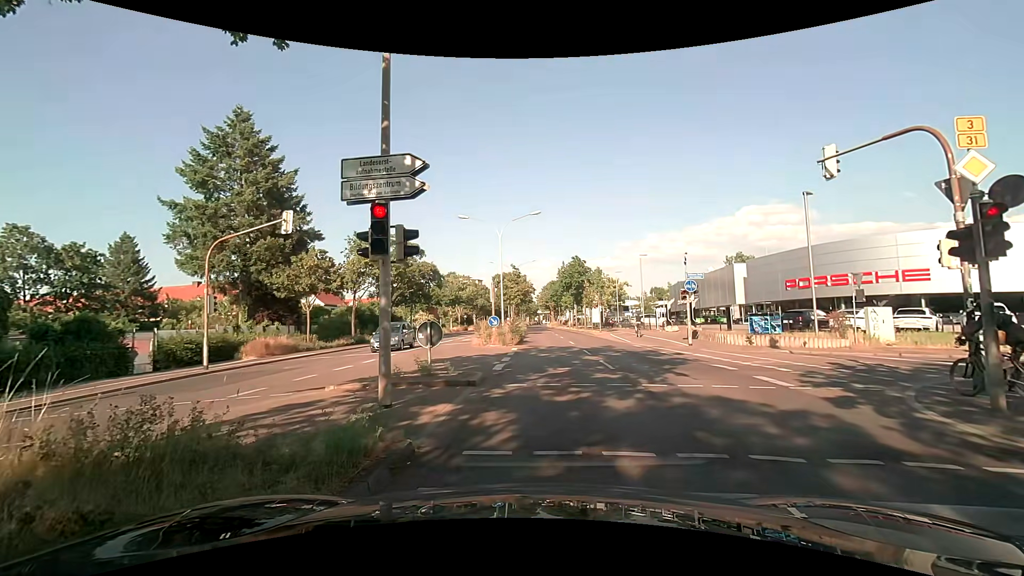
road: primary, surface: asphalt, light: Day
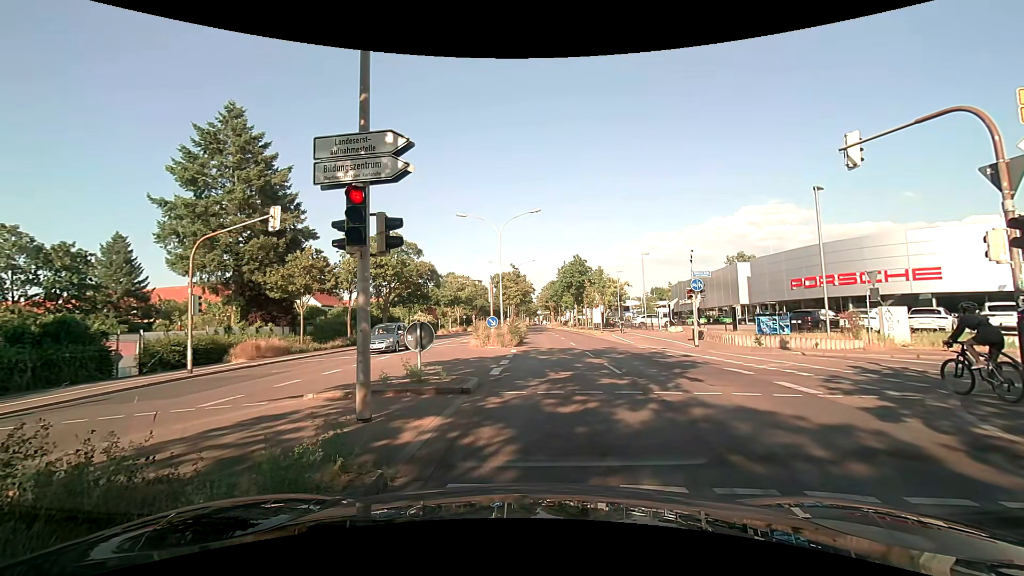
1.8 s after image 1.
(0.0, +1.0) m; 0°
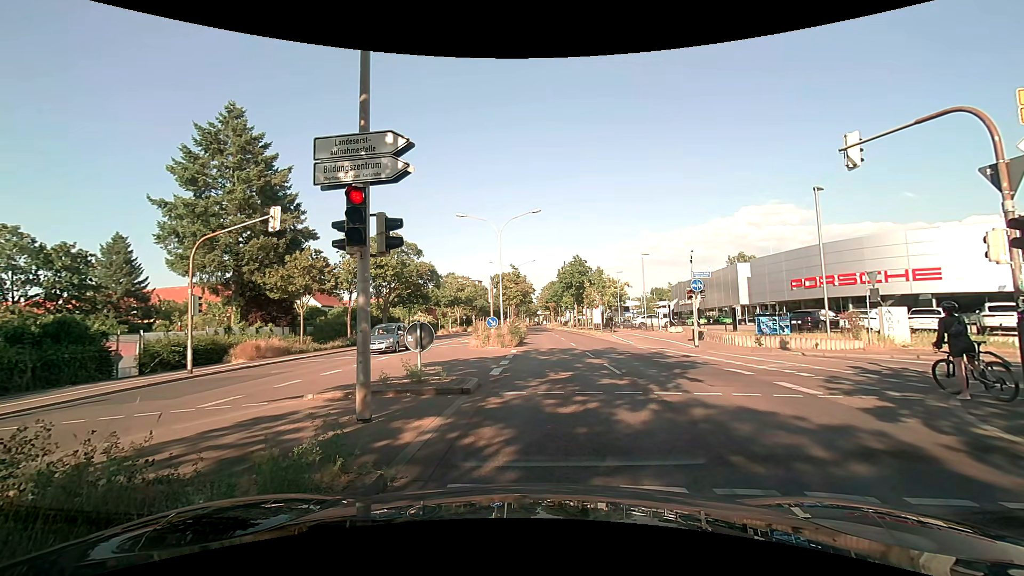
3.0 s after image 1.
(0.0, 0.0) m; 0°
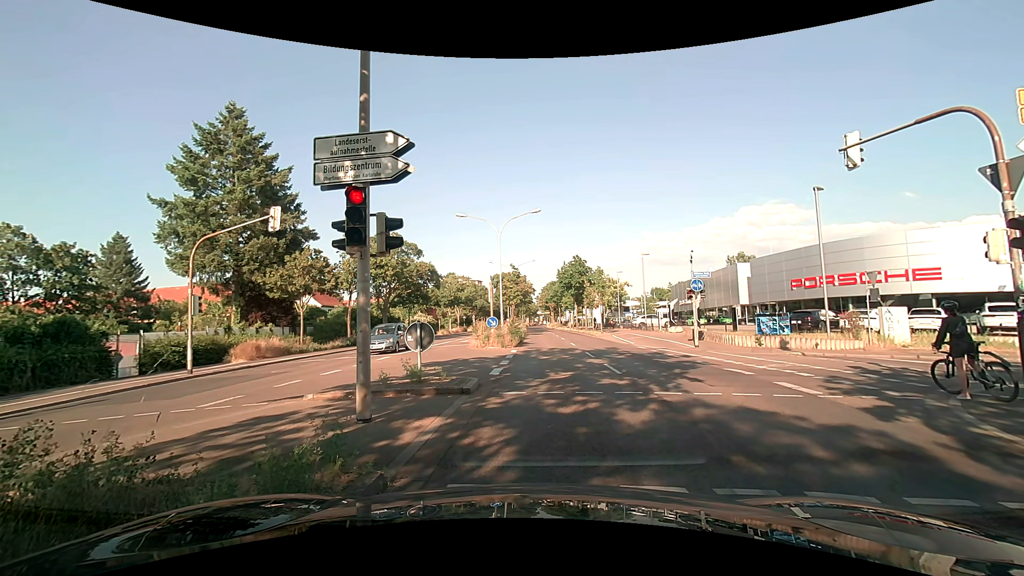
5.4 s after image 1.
(0.0, 0.0) m; 0°
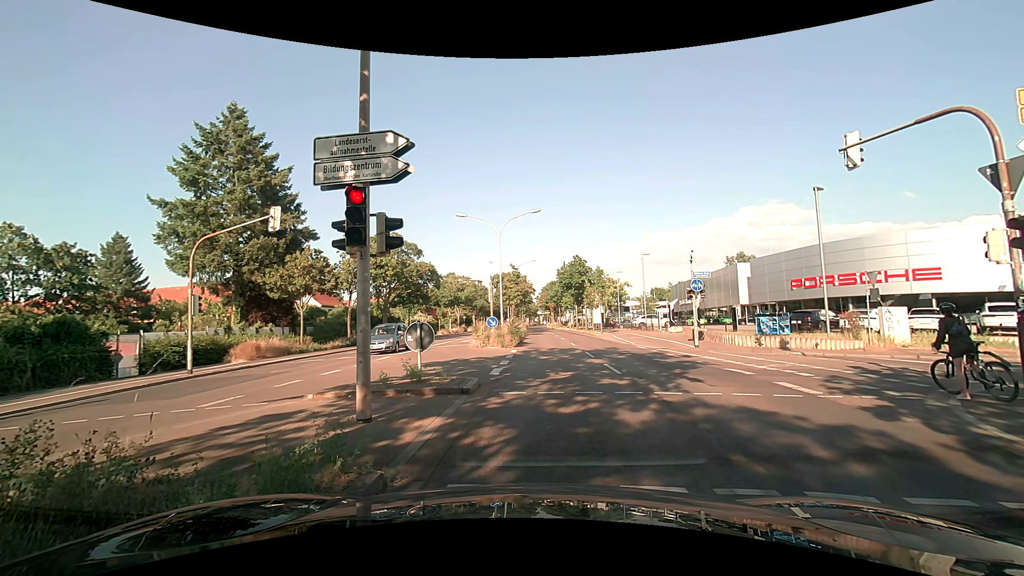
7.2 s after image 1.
(0.0, 0.0) m; 0°
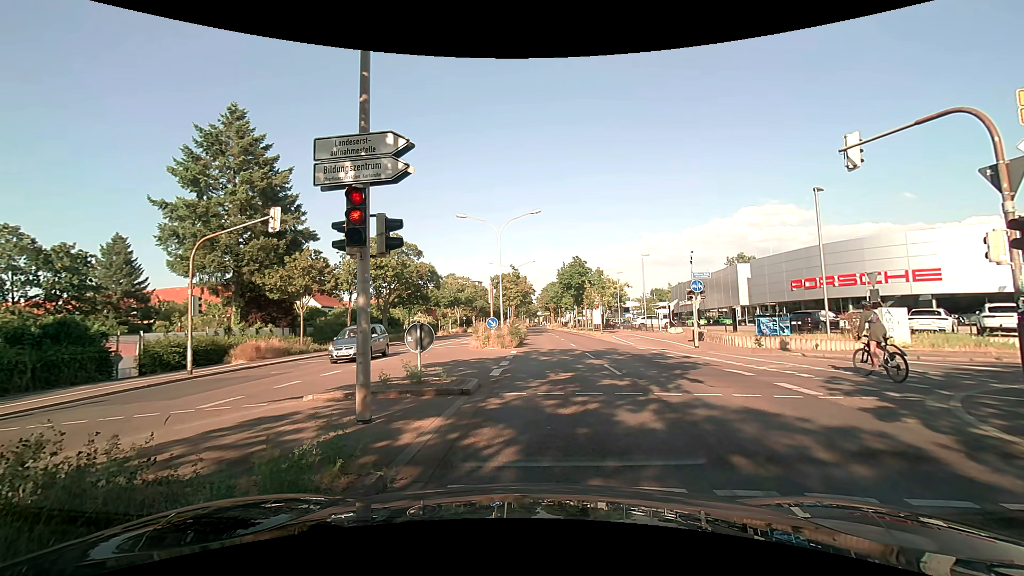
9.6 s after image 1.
(0.0, 0.0) m; 0°
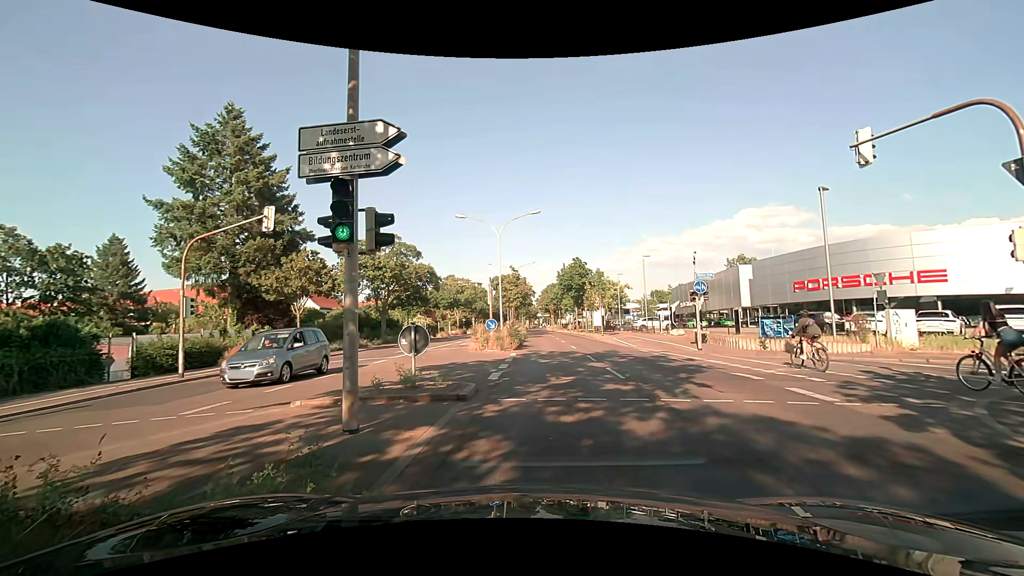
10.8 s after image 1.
(0.0, +0.5) m; 0°
